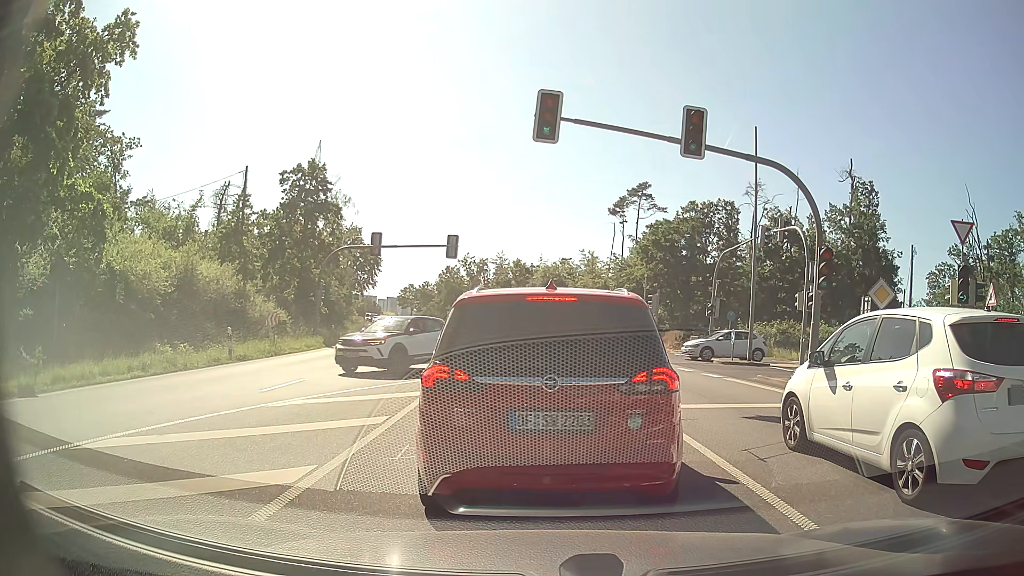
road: primary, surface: asphalt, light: Day
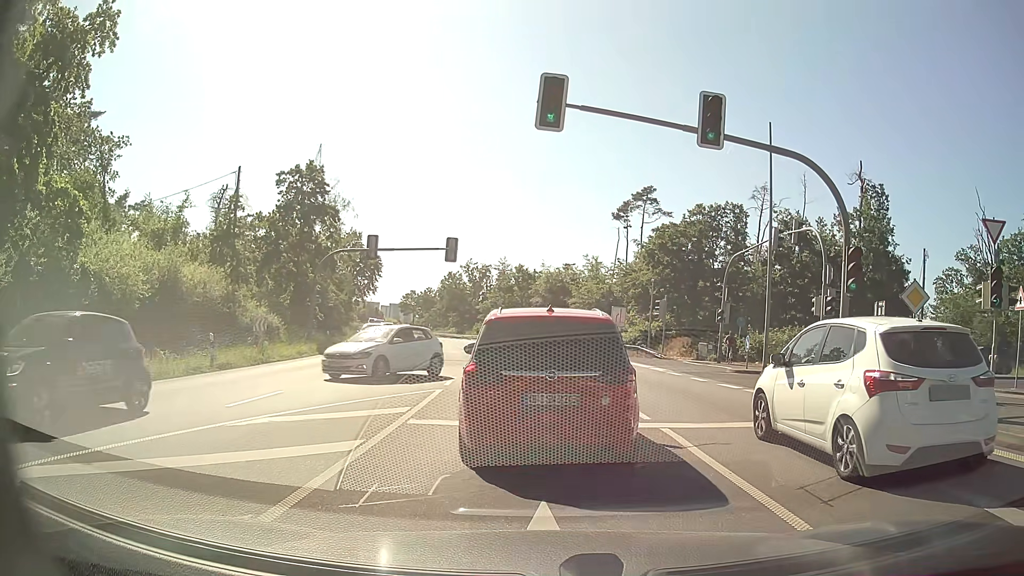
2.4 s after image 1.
(0.0, +1.8) m; +1°
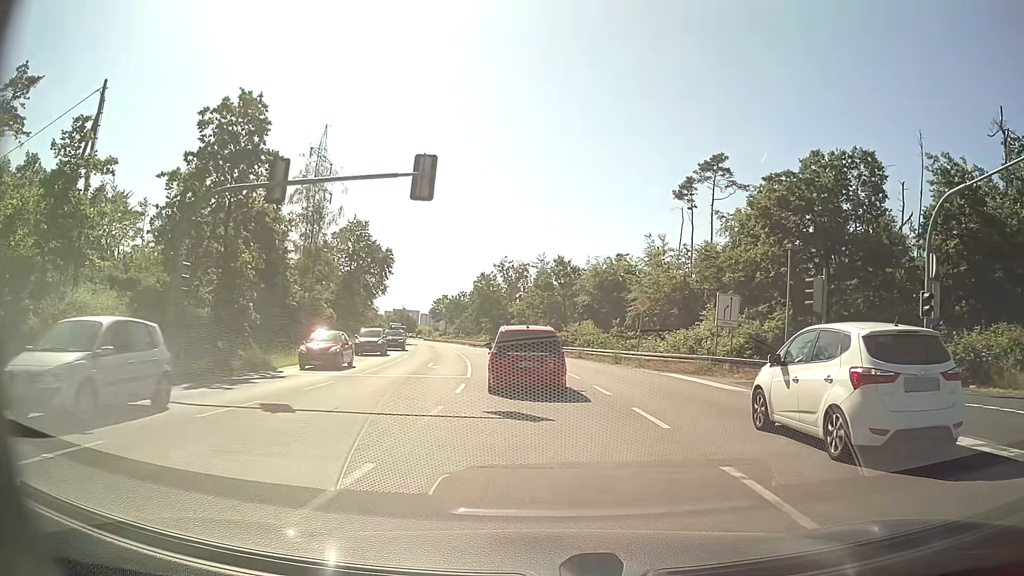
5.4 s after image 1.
(-0.3, +20.0) m; -3°
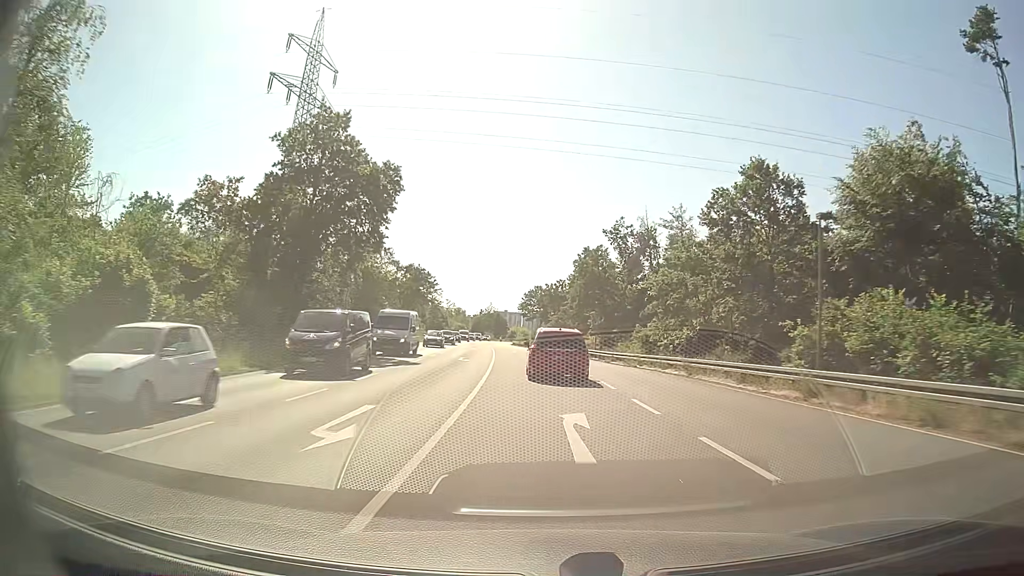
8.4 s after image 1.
(-3.7, +47.2) m; -8°
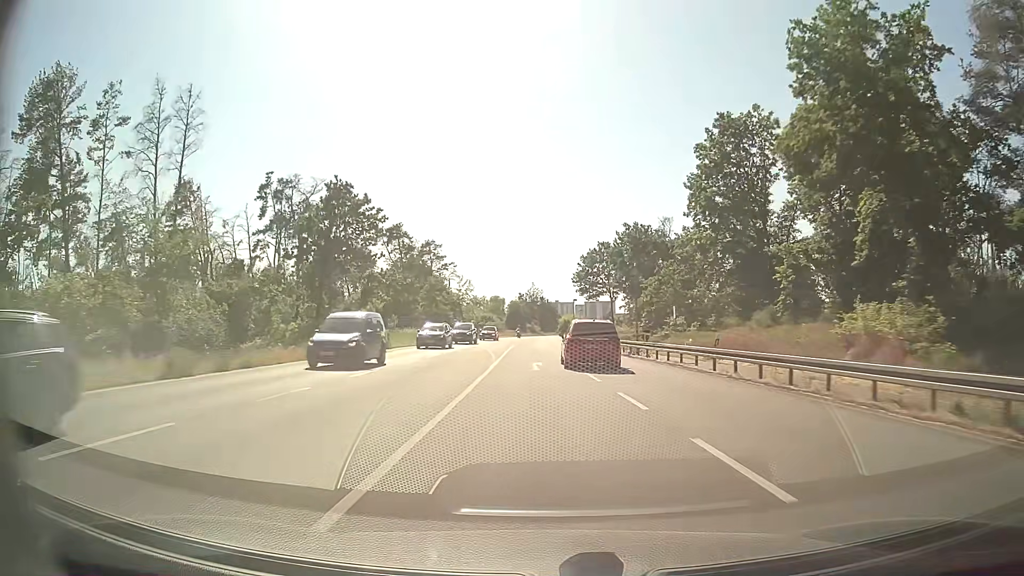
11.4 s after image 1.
(-2.7, +61.4) m; -4°
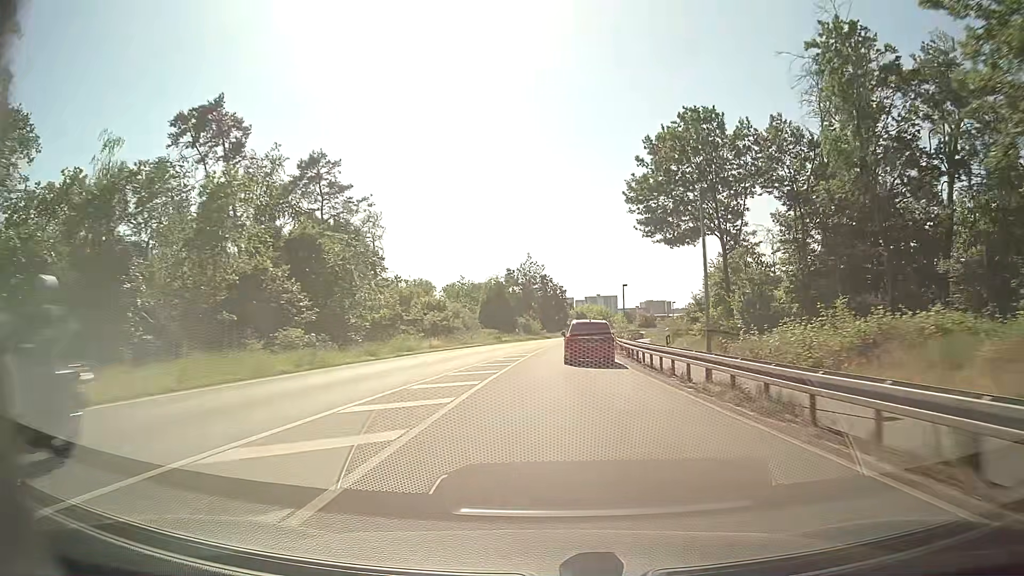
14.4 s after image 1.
(-1.0, +60.3) m; 0°
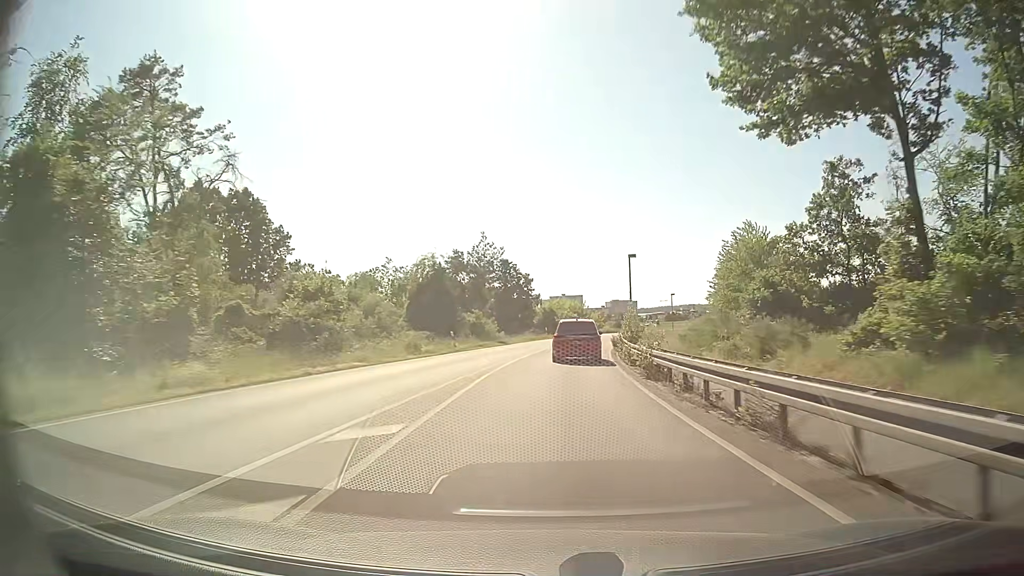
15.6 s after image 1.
(+0.6, +23.7) m; +3°
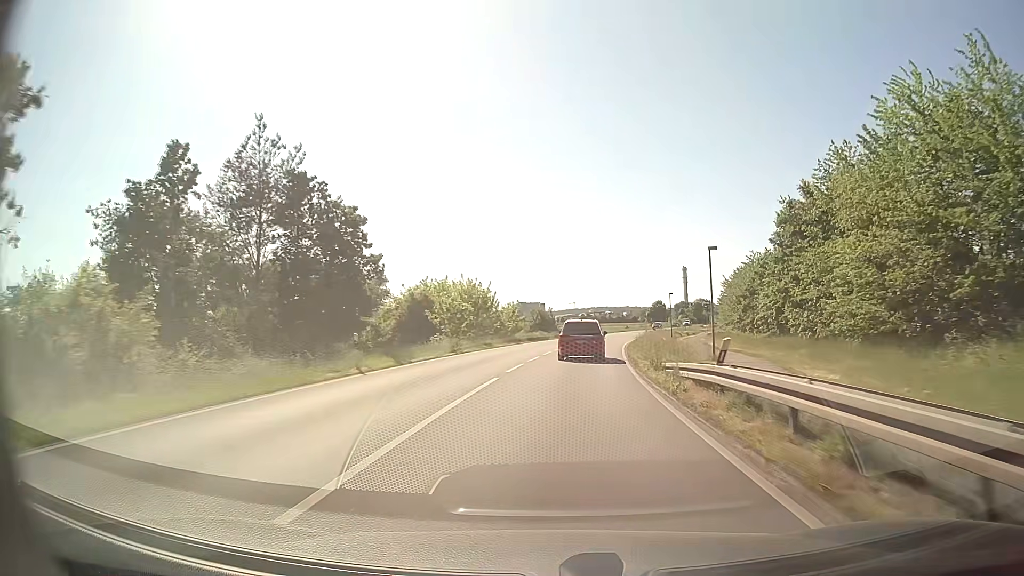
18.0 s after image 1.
(+2.6, +46.5) m; +8°
(0, +10) (+1, +20) (+2, +30) (+3, +40) (+4, +50) (+6, +60) (+8, +69) (+10, +79) (+12, +89) (+14, +99) m
